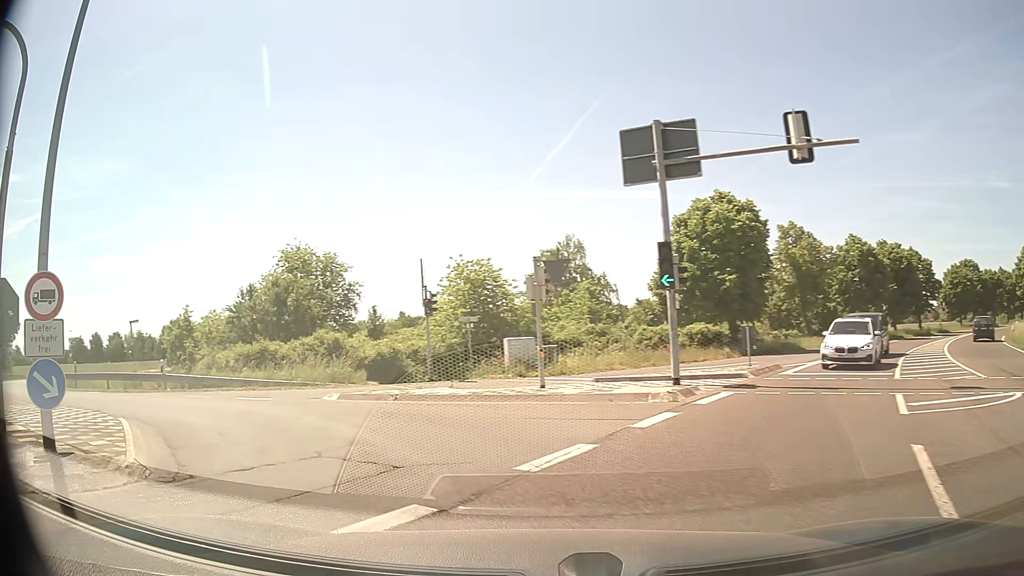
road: primary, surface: asphalt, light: Day
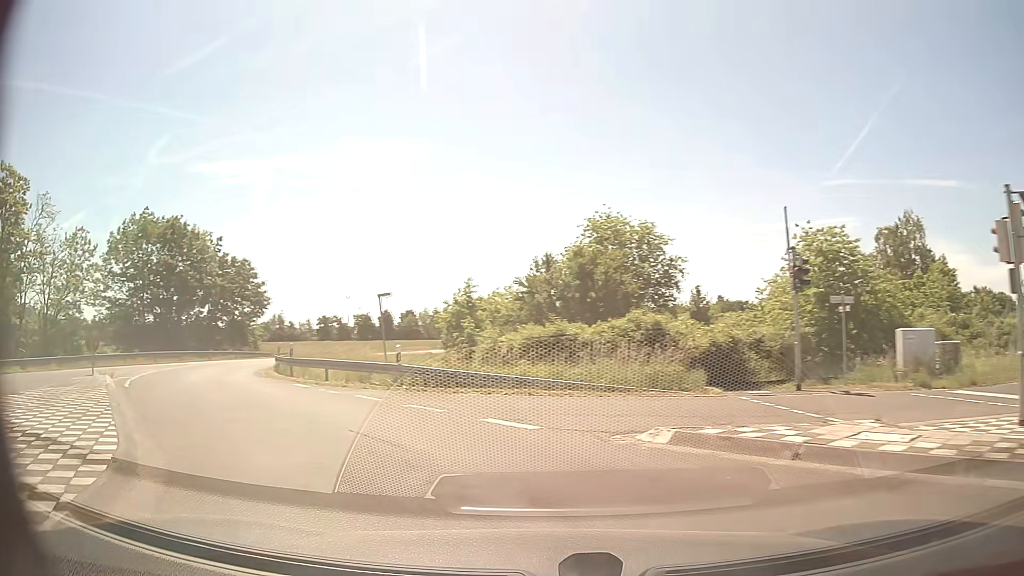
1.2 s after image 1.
(-1.9, +8.1) m; -26°
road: tertiary
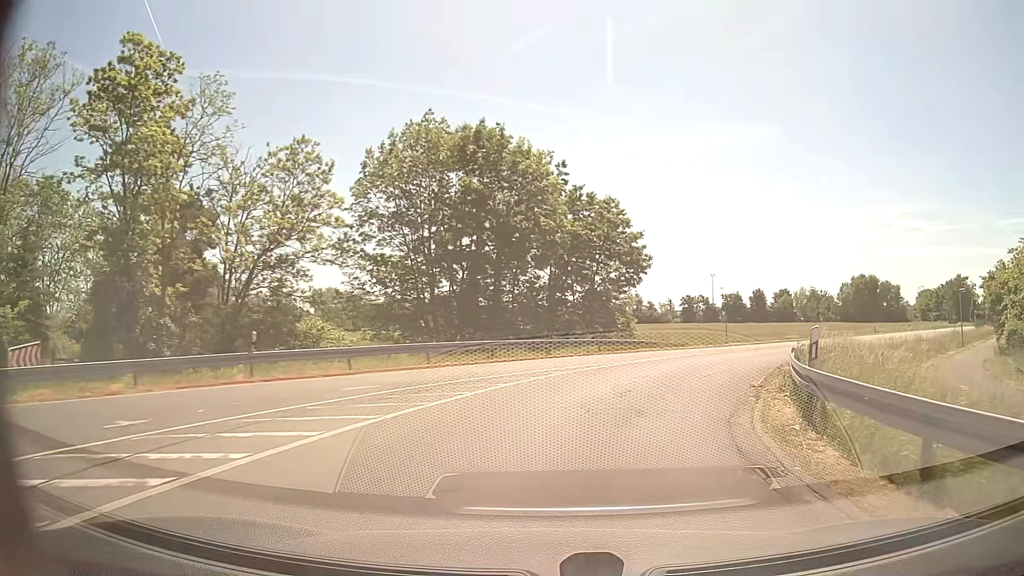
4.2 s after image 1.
(-11.7, +23.0) m; -30°
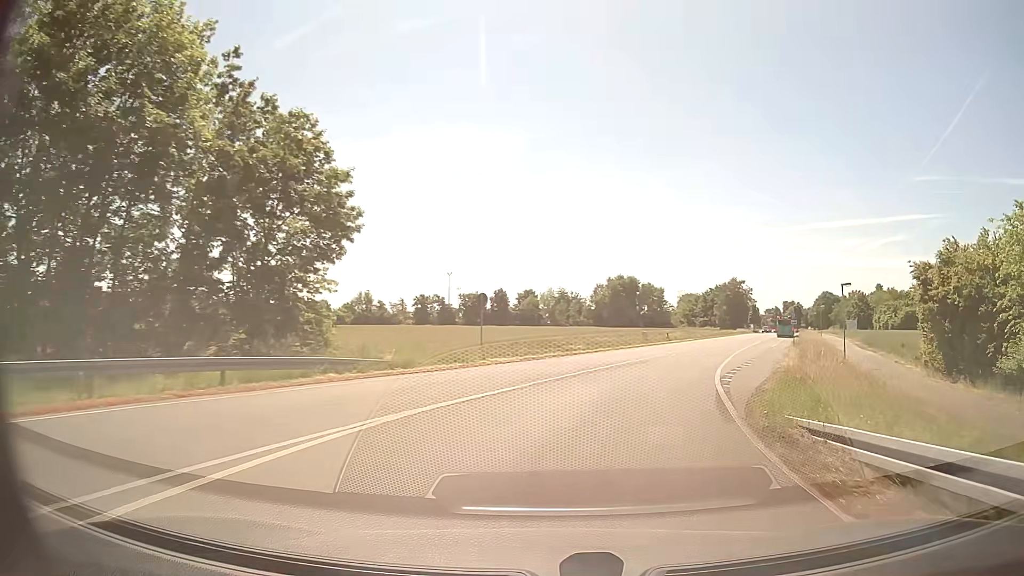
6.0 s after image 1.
(+3.1, +18.9) m; +21°
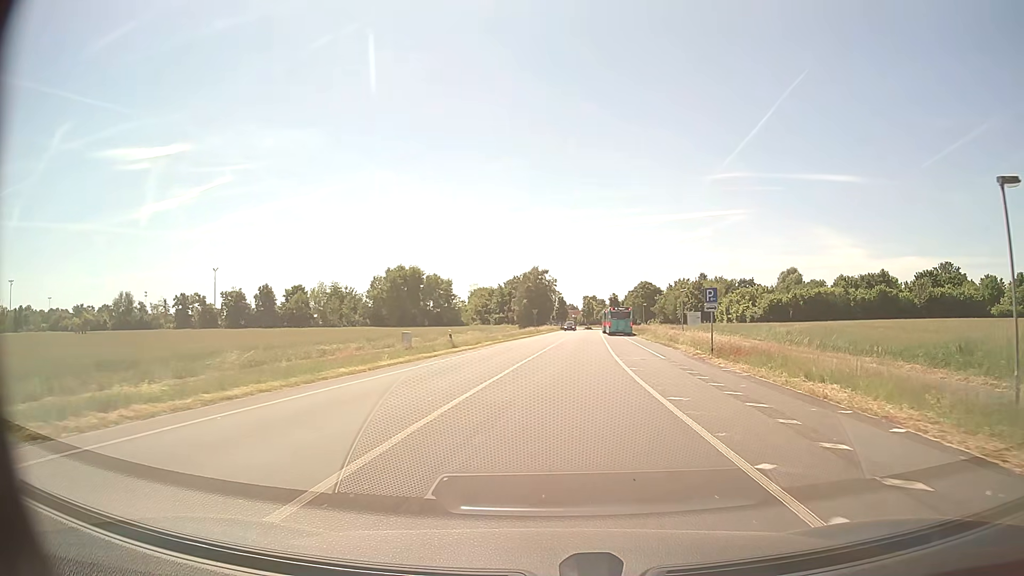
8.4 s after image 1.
(+5.4, +27.5) m; +19°
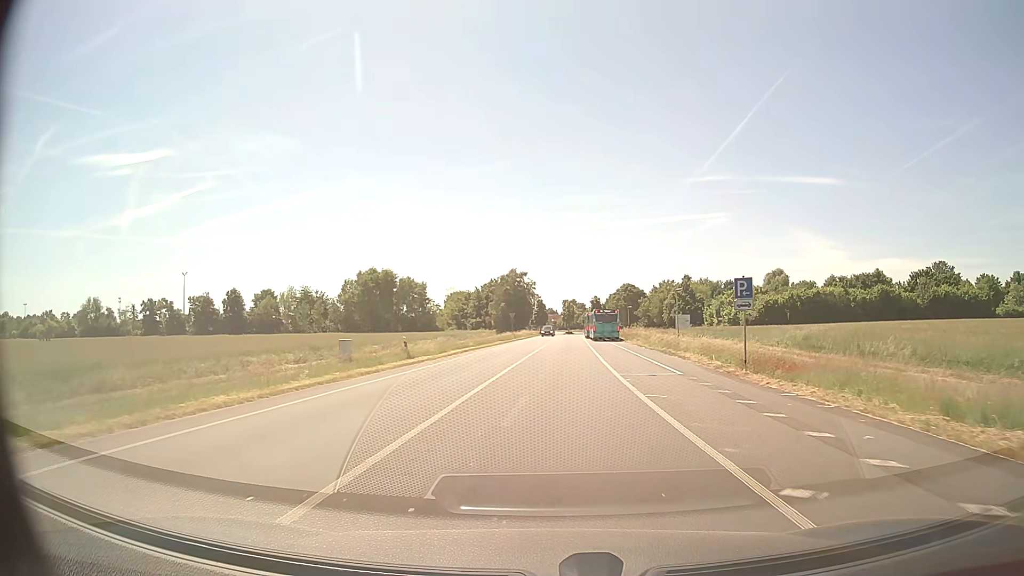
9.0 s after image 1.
(+0.1, +7.0) m; +1°
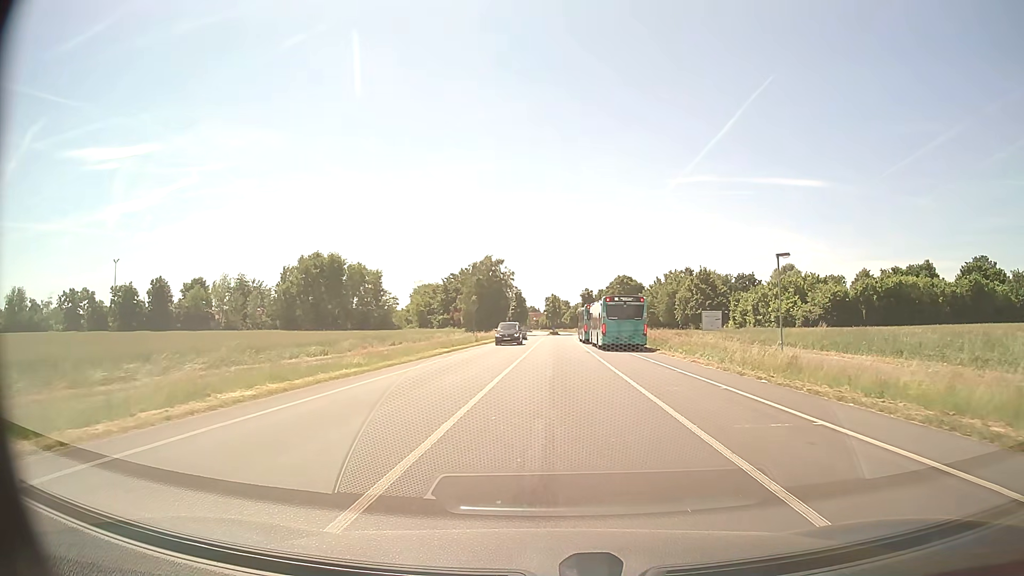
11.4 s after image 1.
(+0.5, +27.4) m; +2°
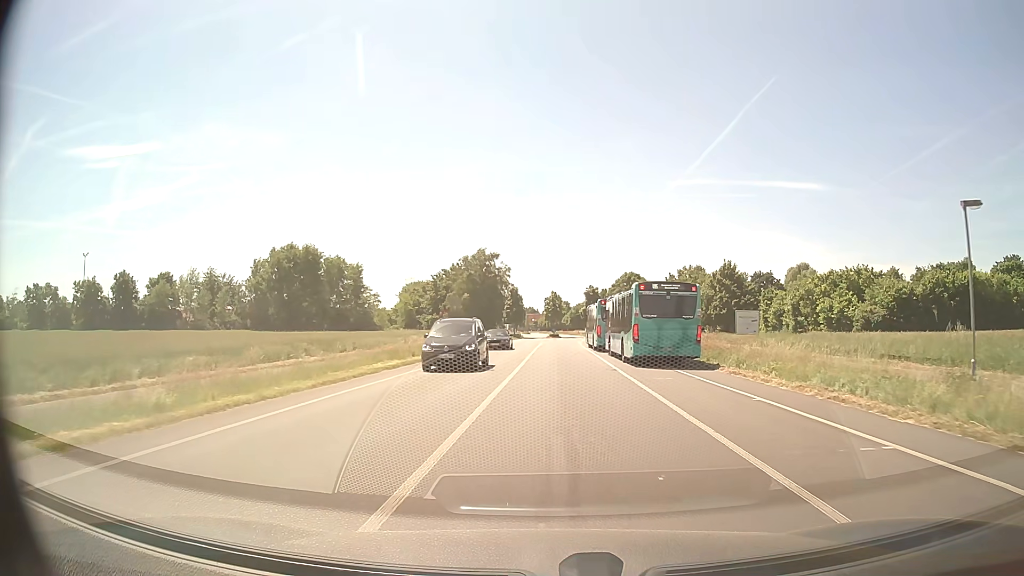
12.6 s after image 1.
(0.0, +13.3) m; 0°
(0, +10) (0, +20) (0, +30) (0, +40) (+1, +50) (+1, +60) (+2, +70) (+3, +80) (+4, +90) (+4, +100) m
